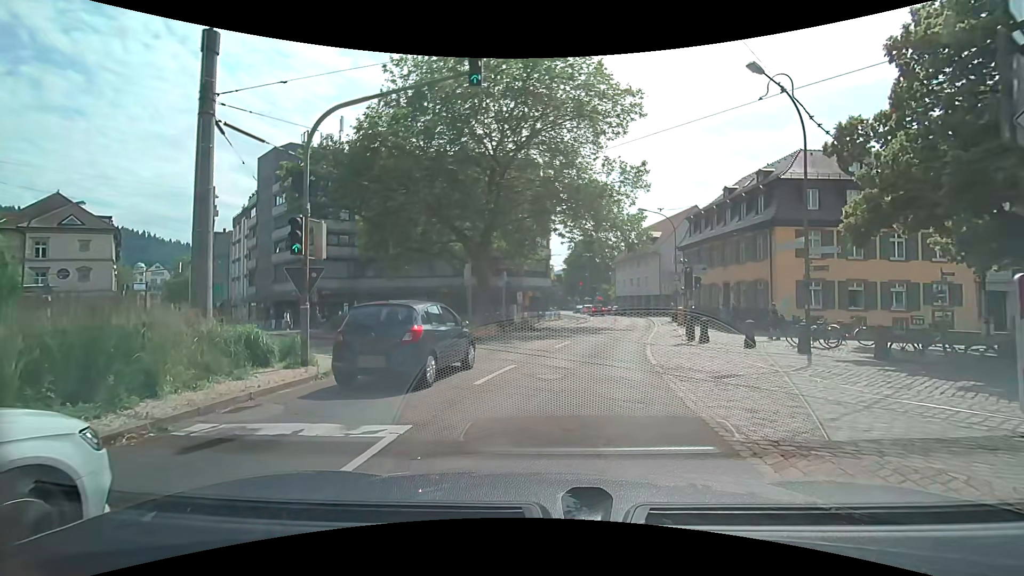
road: primary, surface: asphalt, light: Day
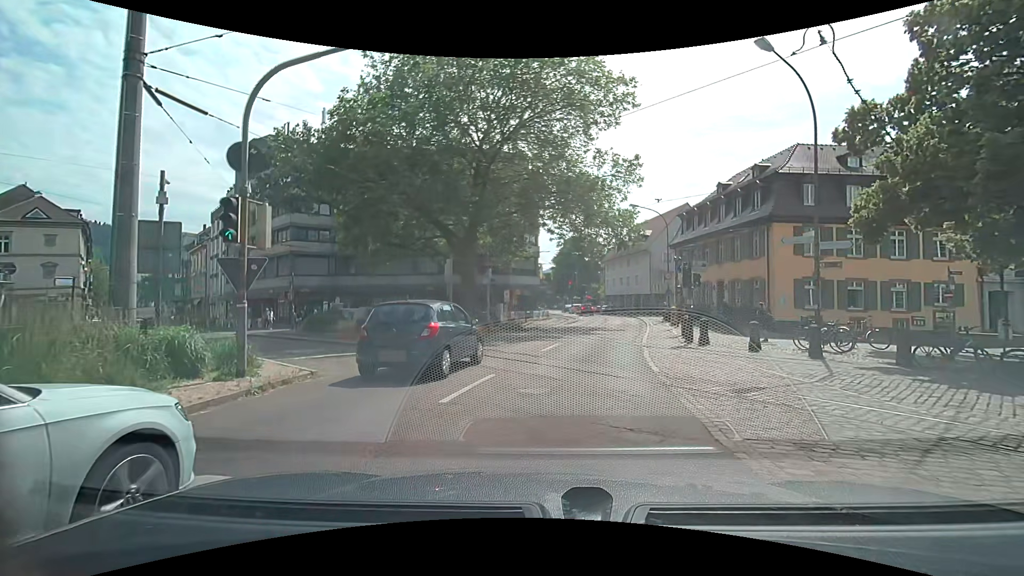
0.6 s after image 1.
(0.0, +1.8) m; -1°
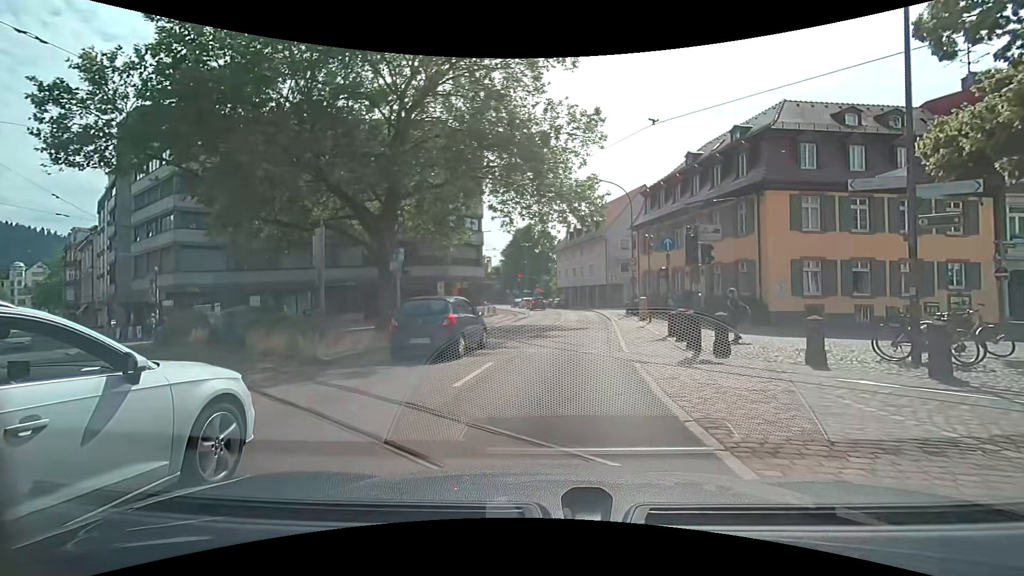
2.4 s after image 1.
(+0.4, +7.8) m; +6°
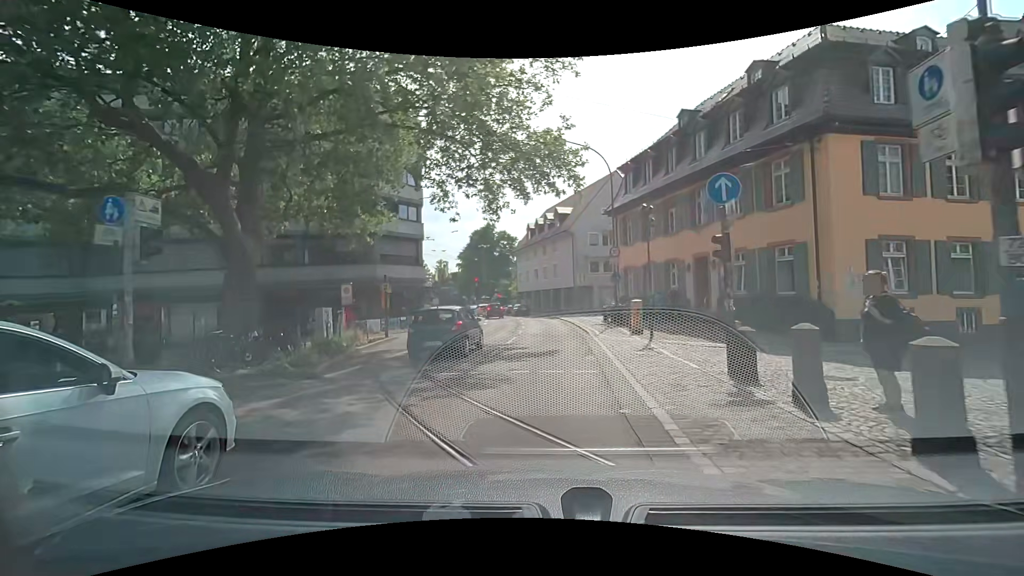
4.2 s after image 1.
(+0.4, +10.0) m; +3°
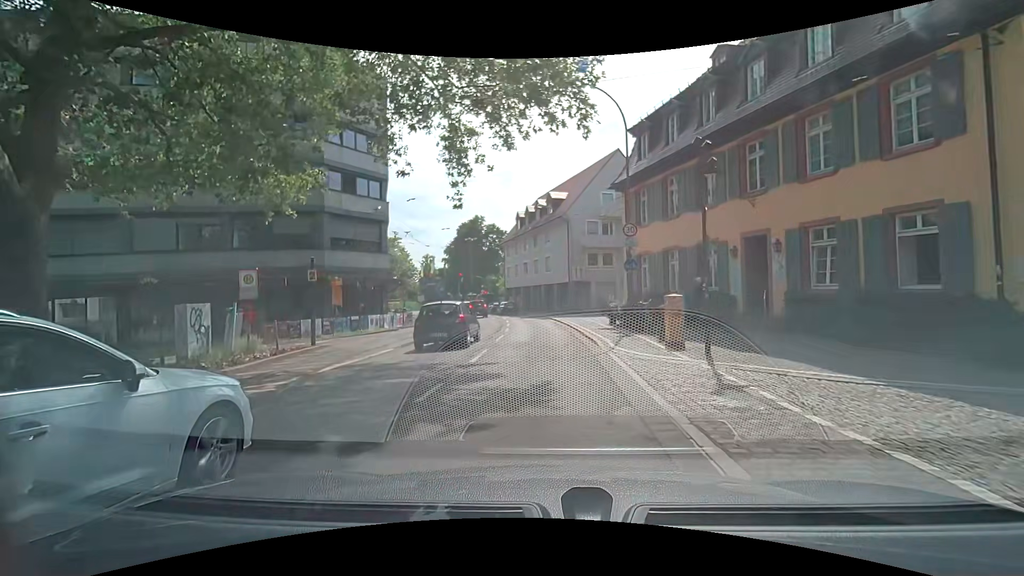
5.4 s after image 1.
(+0.4, +7.3) m; +3°
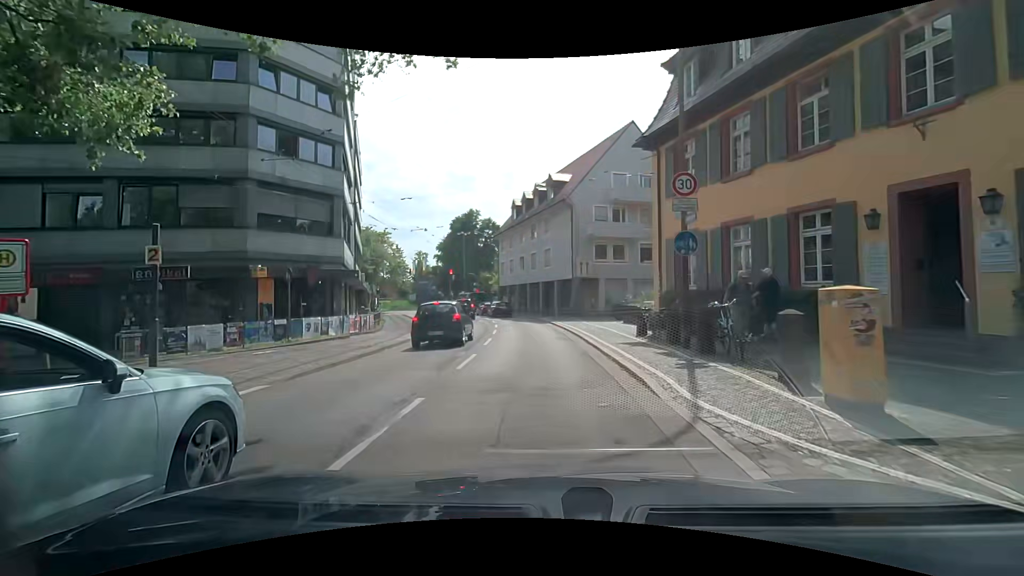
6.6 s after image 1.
(0.0, +7.6) m; -1°
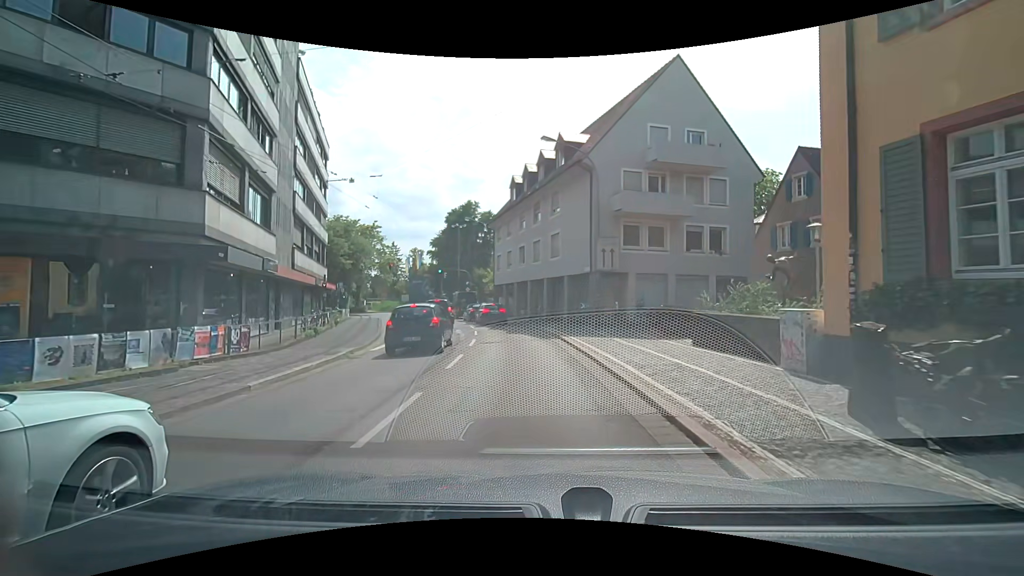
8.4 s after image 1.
(+0.3, +11.3) m; +1°
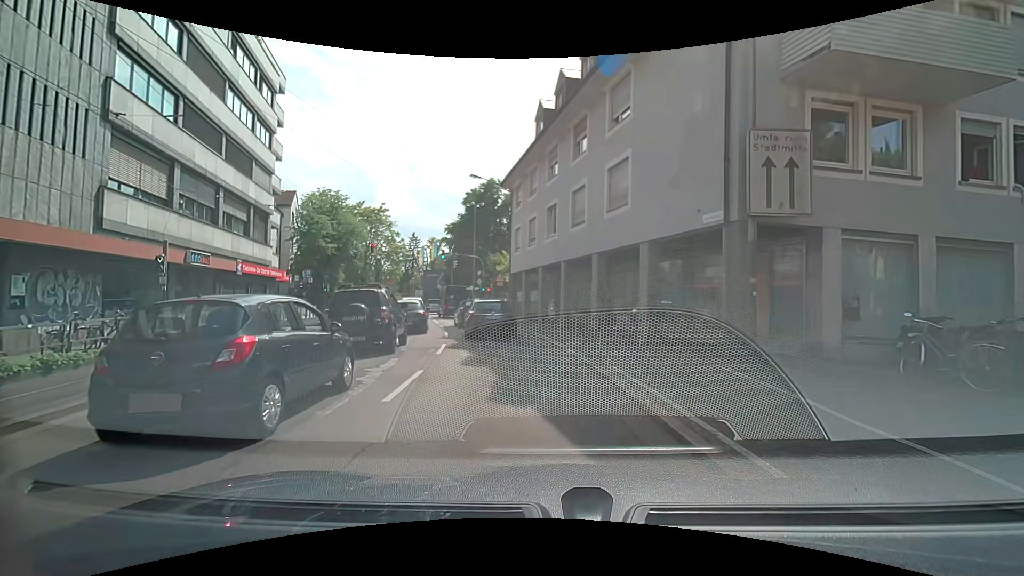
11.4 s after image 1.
(-0.4, +16.0) m; -4°
